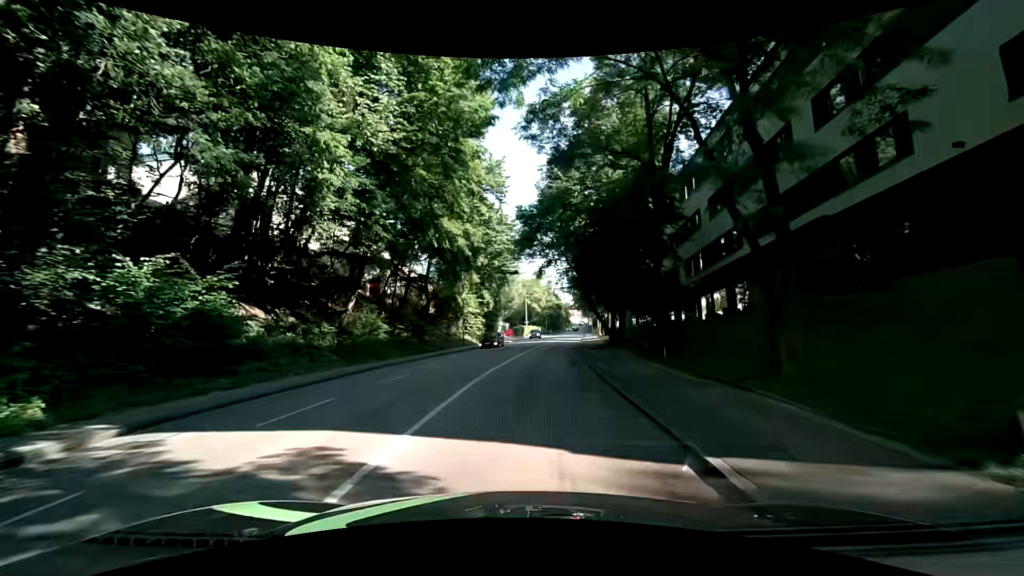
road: tertiary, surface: asphalt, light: Day
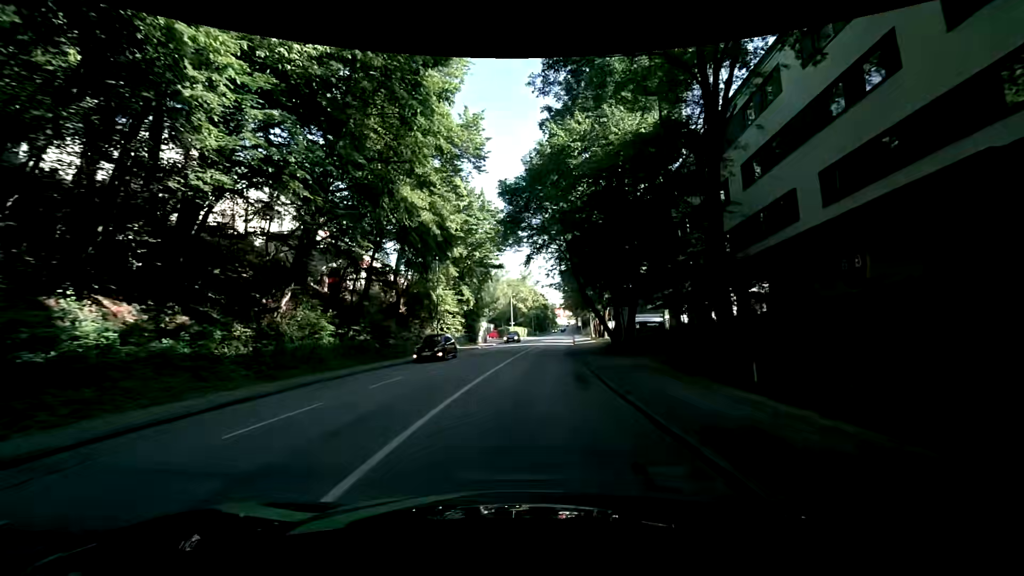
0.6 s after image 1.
(+0.2, +6.9) m; +2°
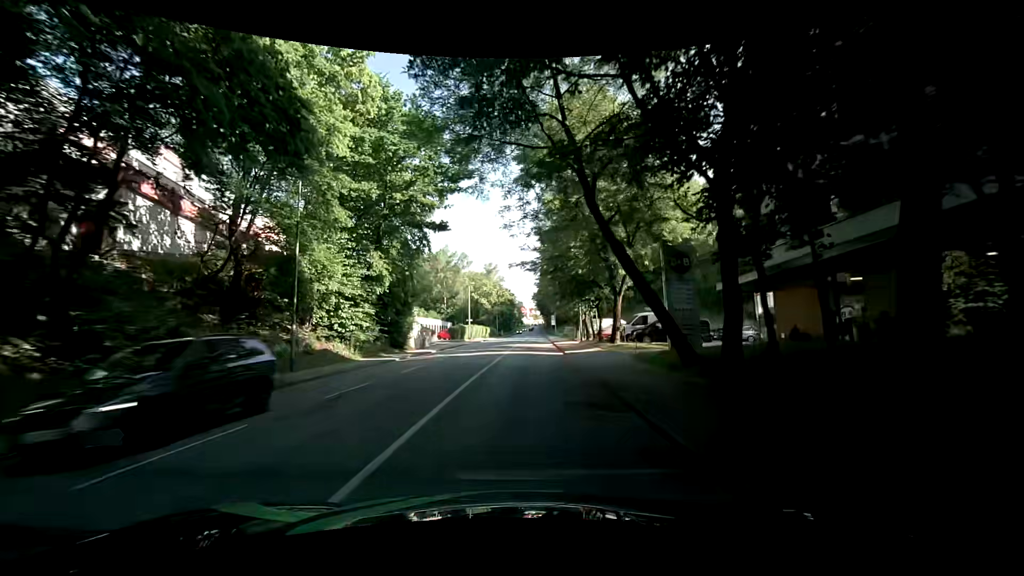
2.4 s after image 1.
(+0.9, +20.7) m; +4°
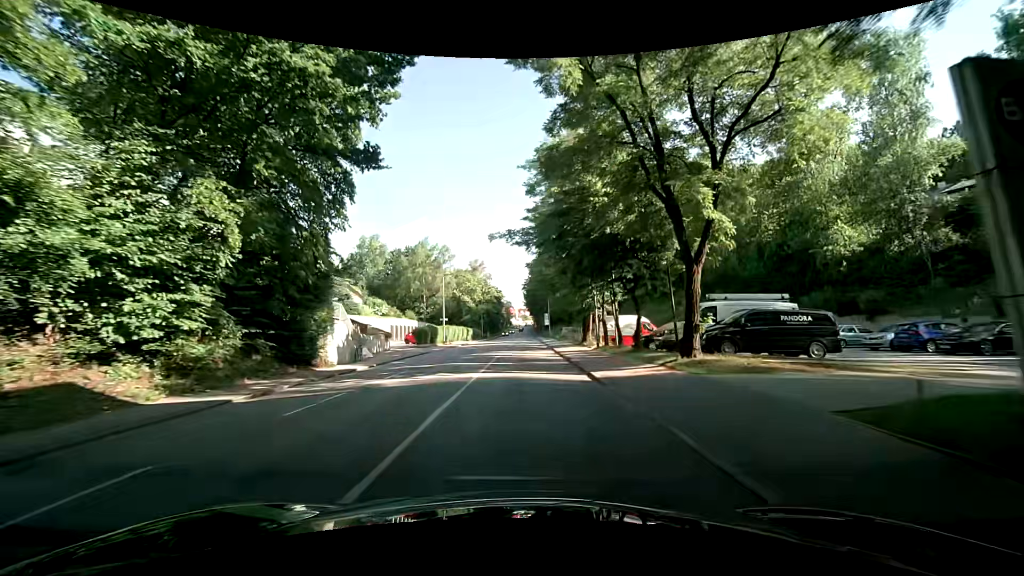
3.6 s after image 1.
(+0.3, +14.3) m; +1°
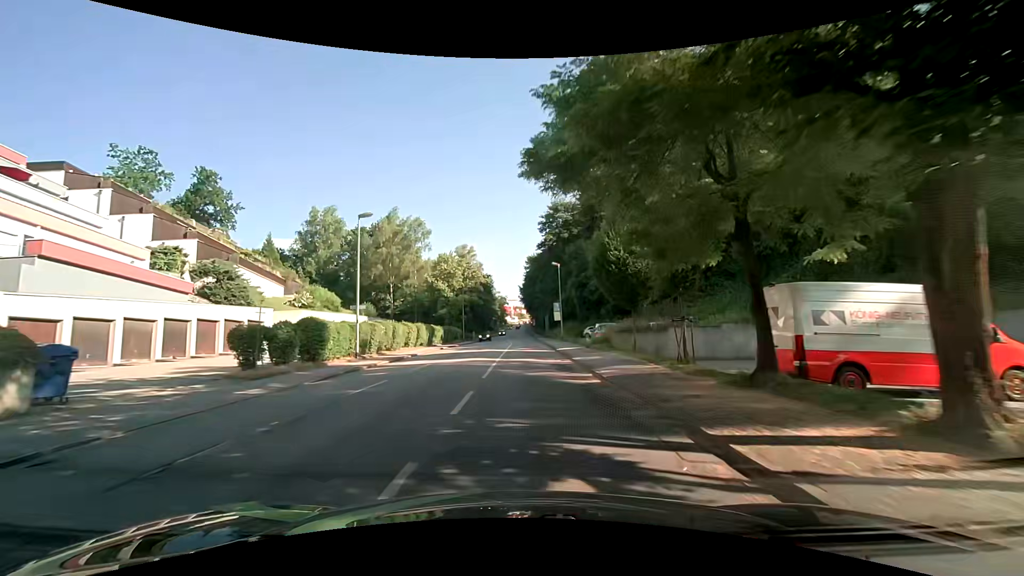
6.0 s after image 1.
(+0.5, +29.1) m; +1°
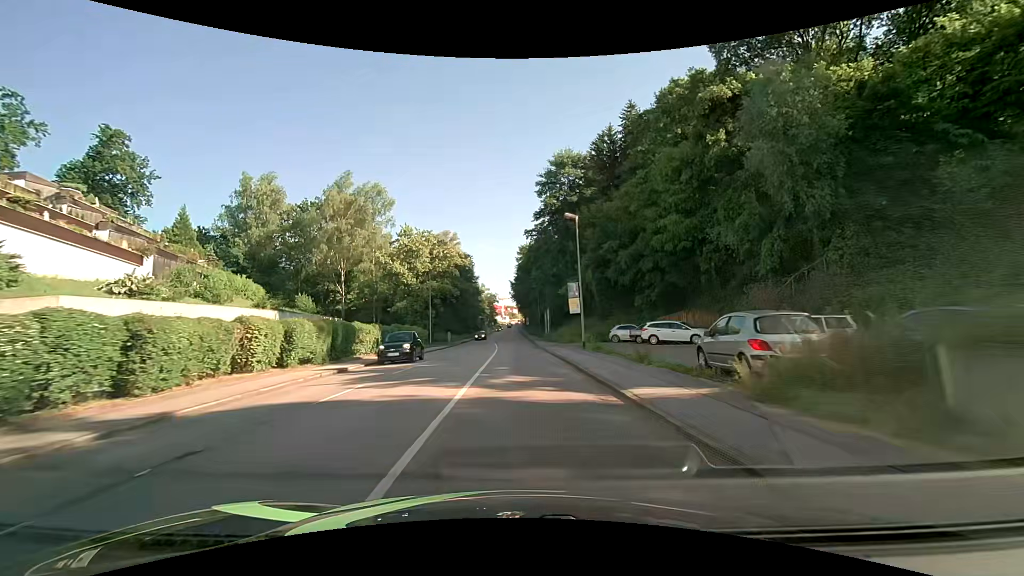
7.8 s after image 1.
(+0.2, +22.5) m; +1°
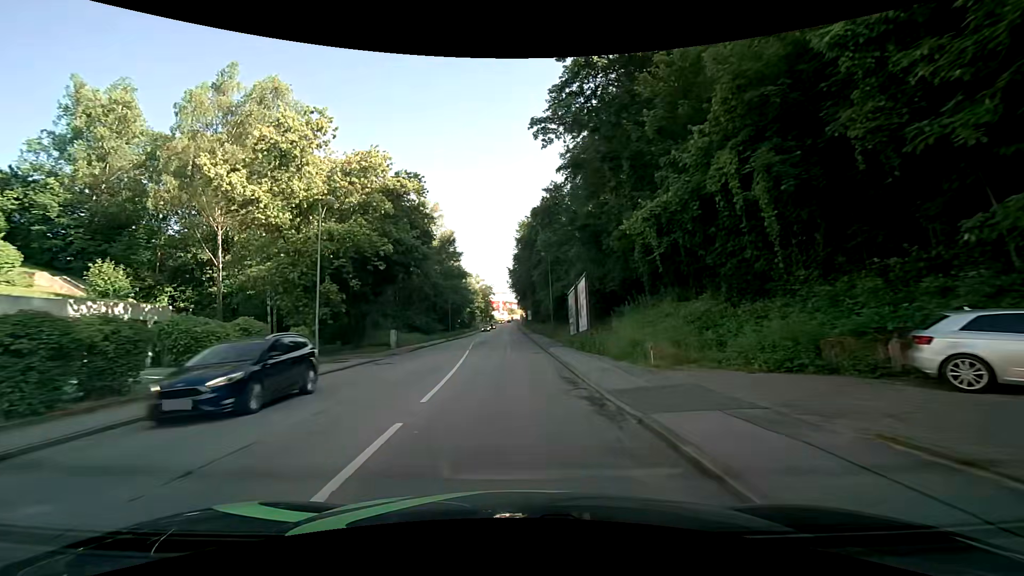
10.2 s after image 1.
(0.0, +30.4) m; 0°
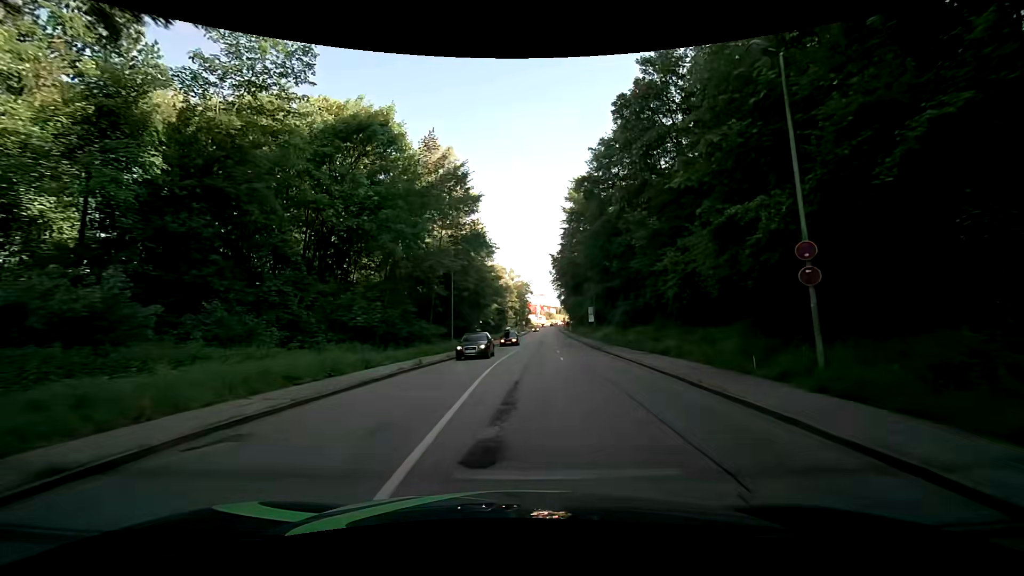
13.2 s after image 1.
(-2.2, +35.8) m; -5°
(0, +10) (+1, +20) (+1, +30) (+2, +40) (+2, +50) (+3, +60) (+4, +70) (+5, +80) (+6, +90) (+6, +100) m
